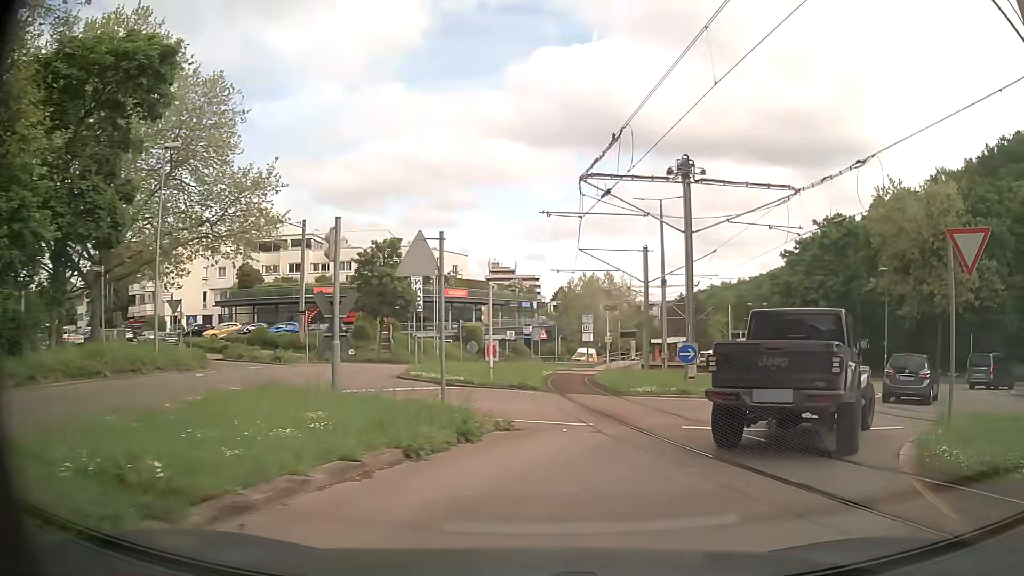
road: secondary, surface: asphalt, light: Day
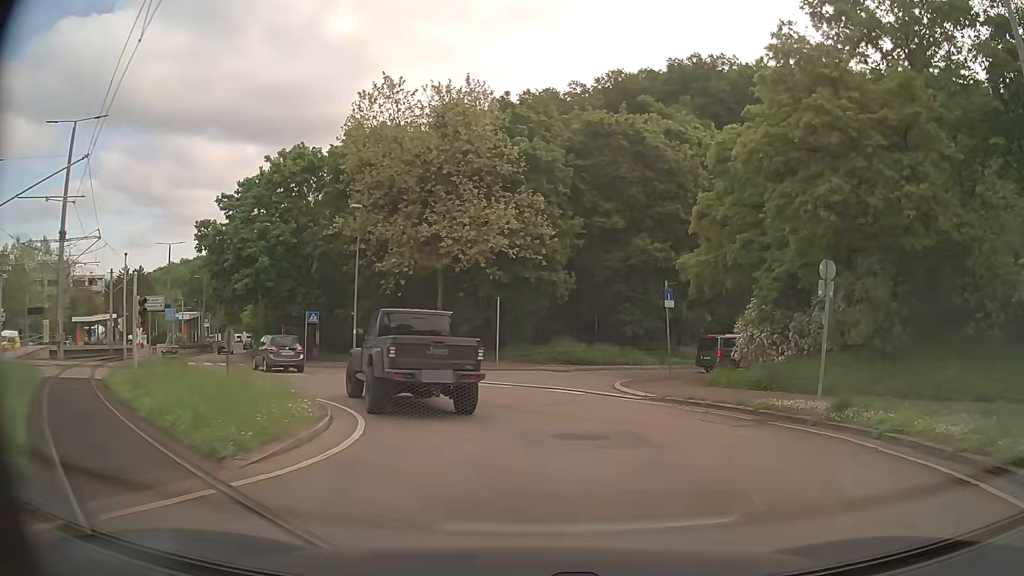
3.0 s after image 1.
(+6.6, +14.9) m; +45°
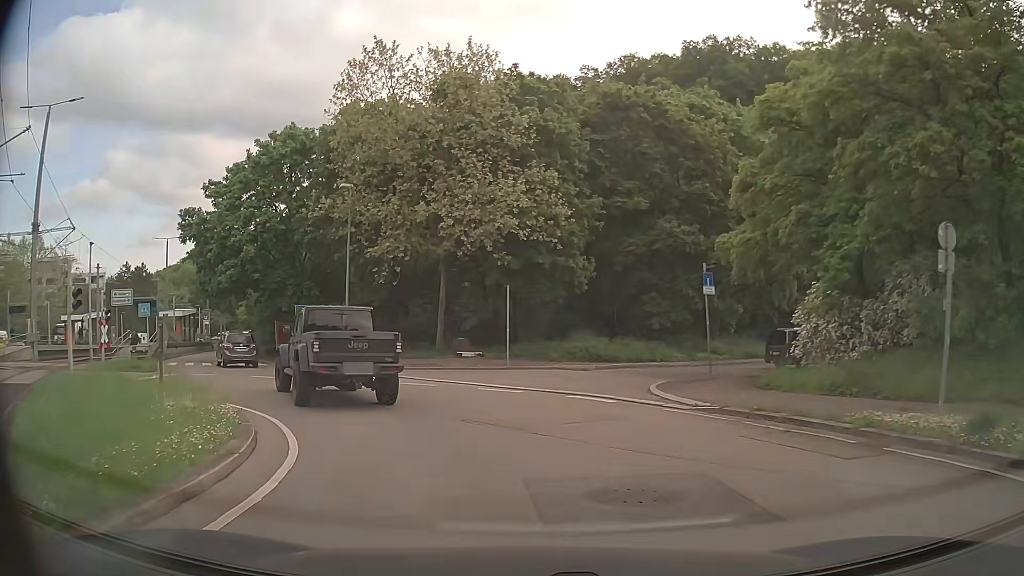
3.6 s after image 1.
(+0.1, +4.0) m; 0°
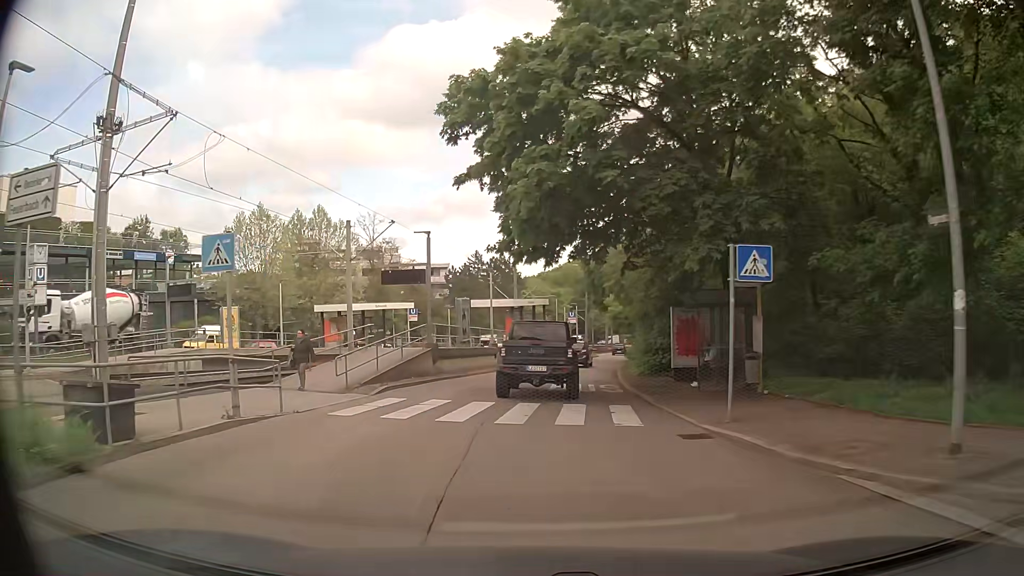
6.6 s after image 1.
(-8.0, +22.3) m; -34°
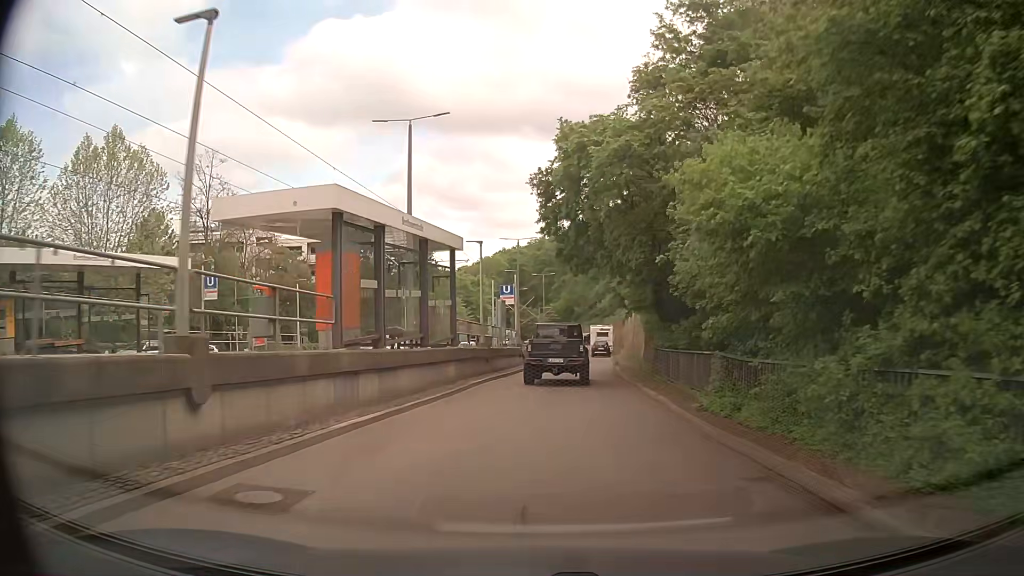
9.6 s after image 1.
(+0.7, +28.2) m; +7°
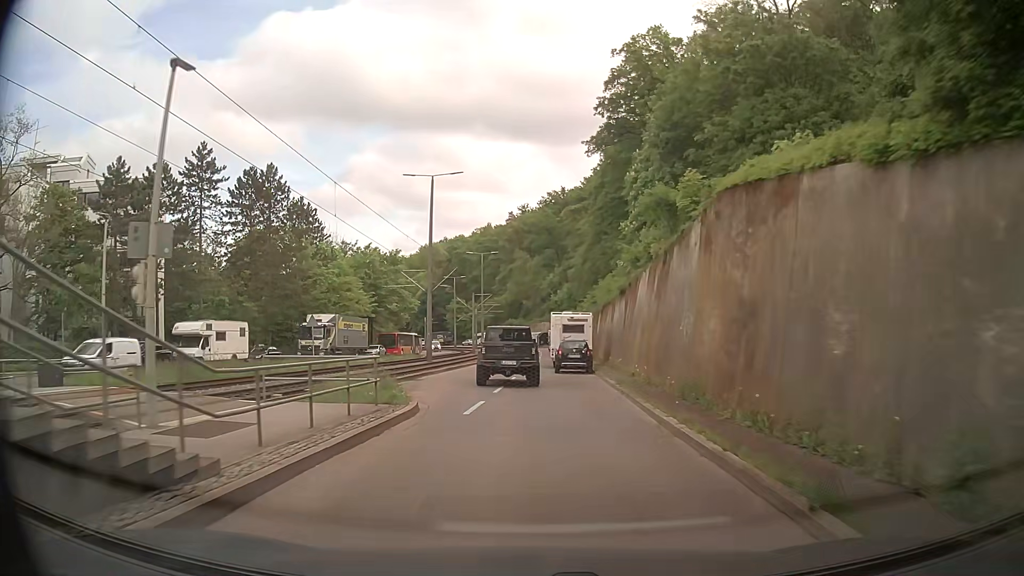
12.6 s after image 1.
(+1.9, +33.3) m; +4°
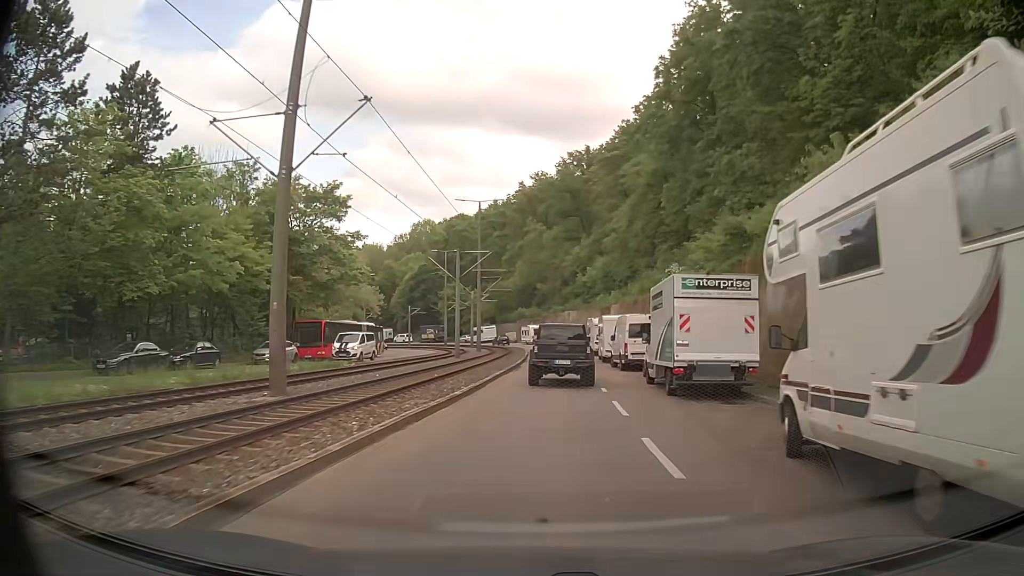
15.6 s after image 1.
(-1.8, +36.4) m; -1°
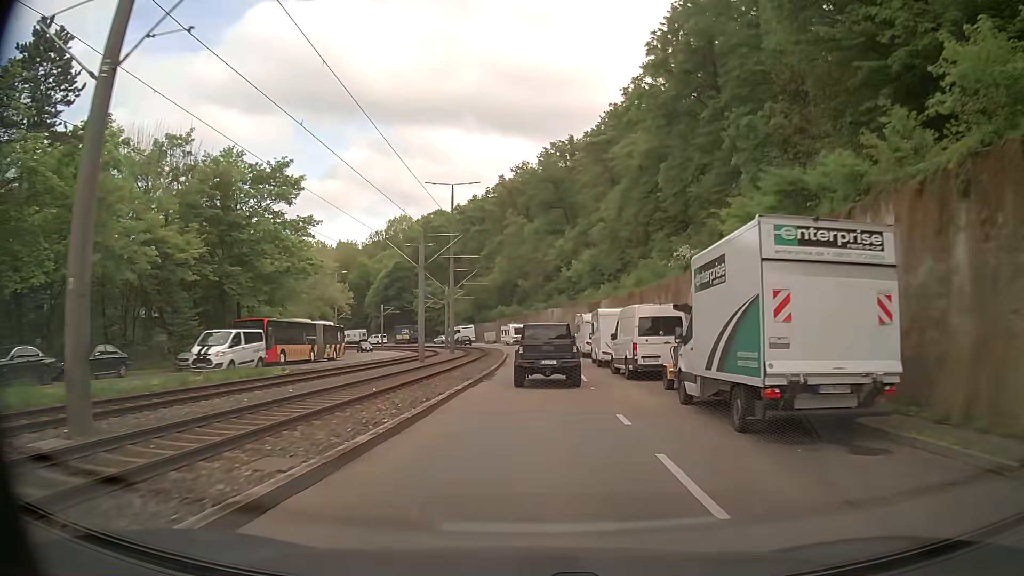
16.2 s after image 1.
(+0.1, +7.6) m; +2°
(0, +10) (0, +20) (0, +30) (0, +40) (0, +50) (-1, +60) (-3, +70) (-5, +80) (-8, +89) (-12, +98) m
